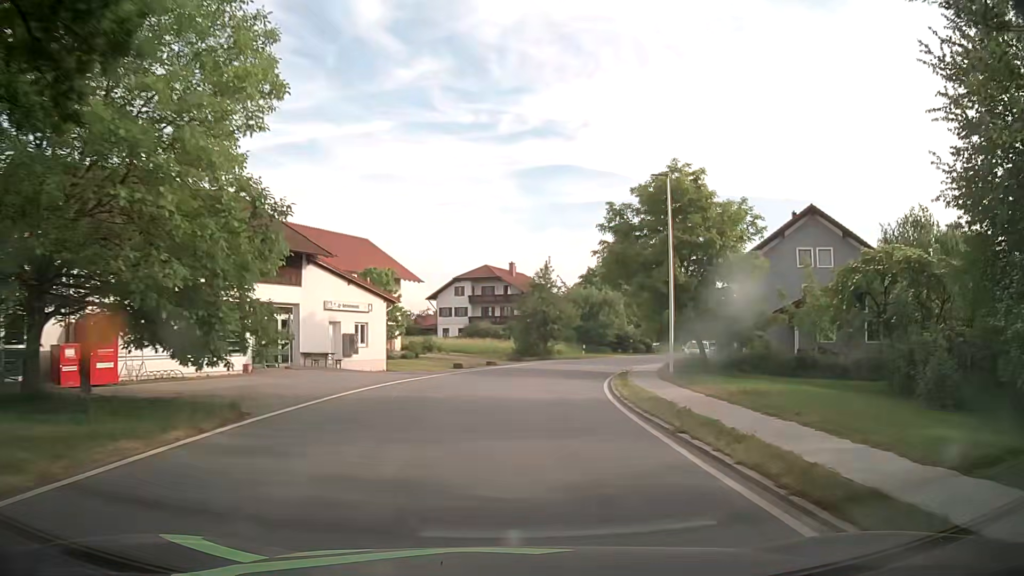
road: secondary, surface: asphalt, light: Day
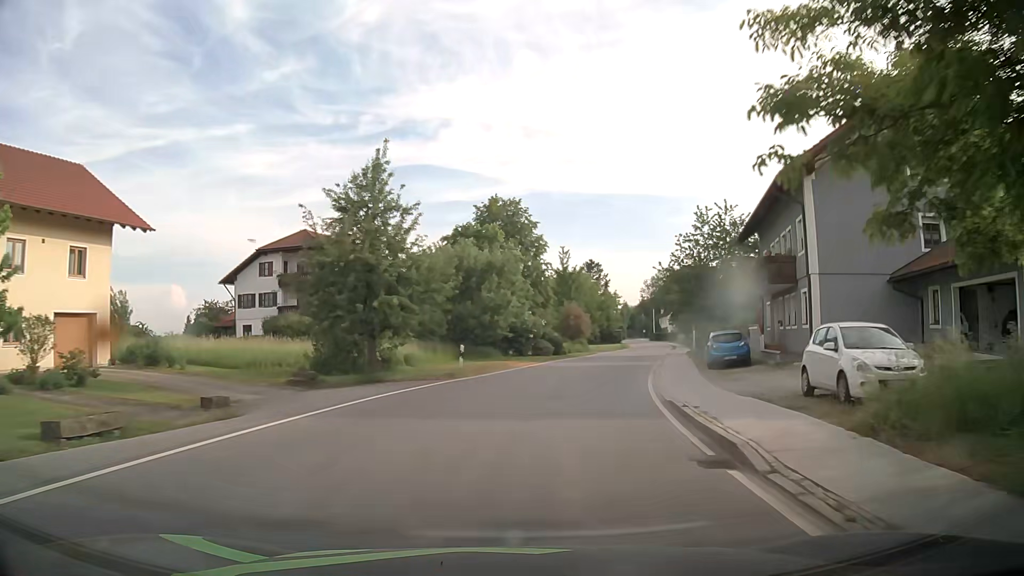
(+2.3, +30.5) m; +11°
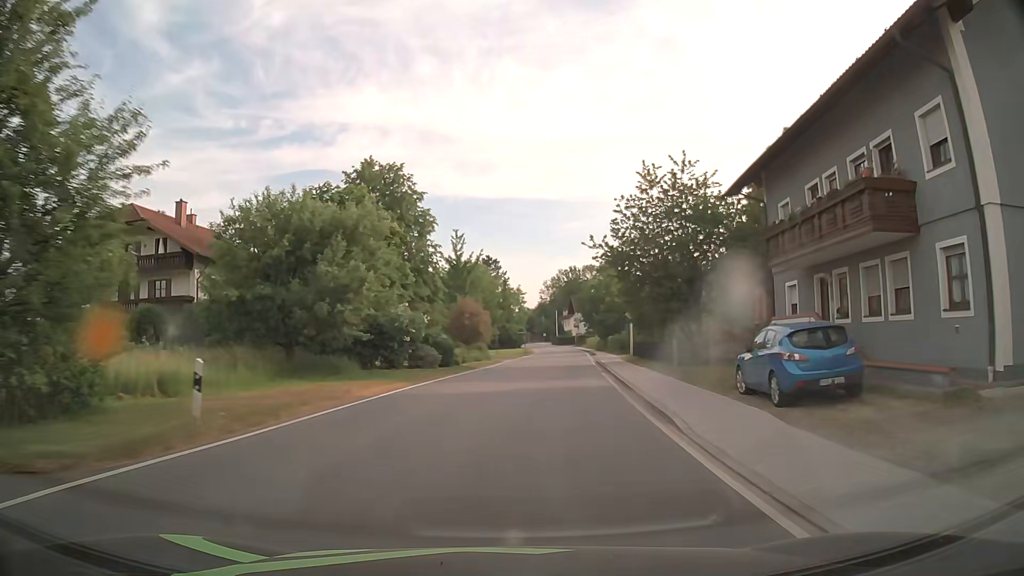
(+1.4, +15.2) m; +10°
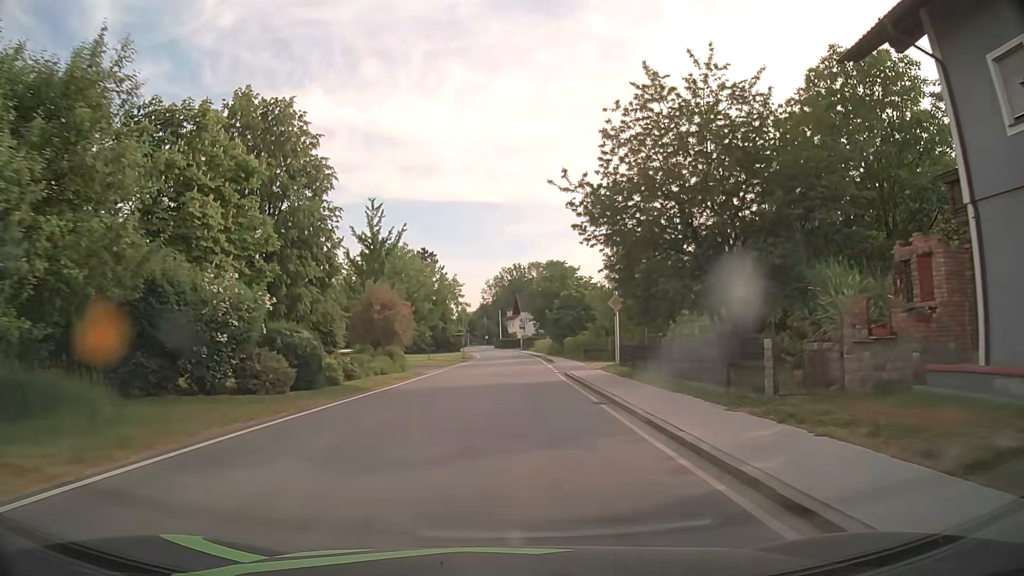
(+0.7, +15.2) m; +5°
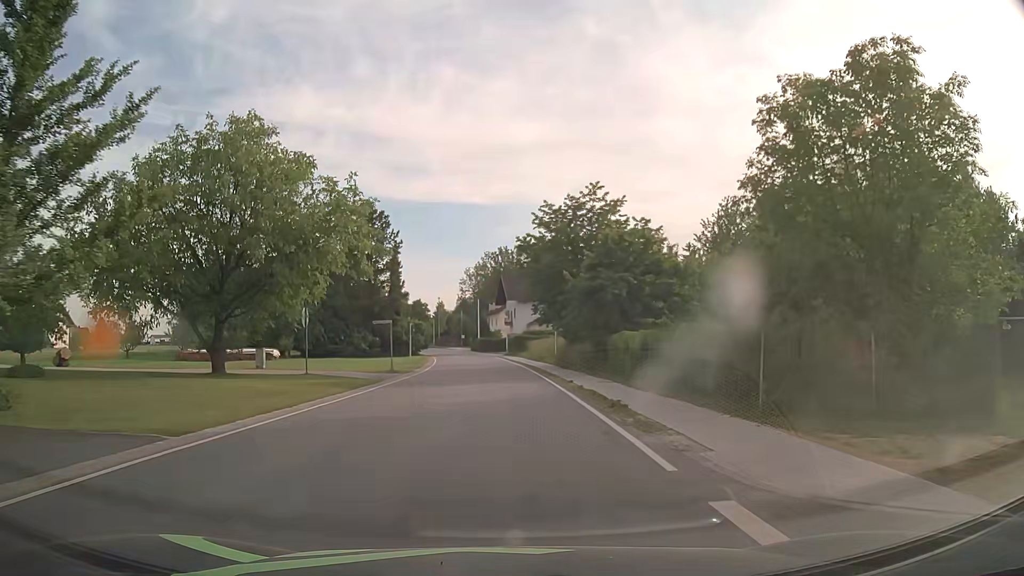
(+0.6, +38.2) m; +1°
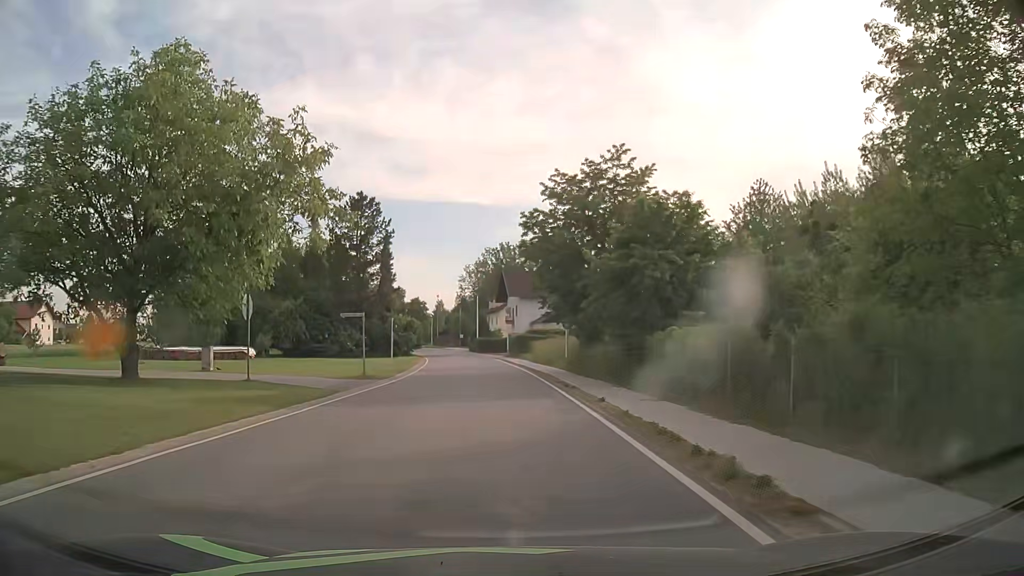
(0.0, +7.7) m; 0°
(0, +10) (0, +20) (0, +30) (-1, +40) (-1, +50) (-2, +60) (-3, +70) (-5, +80) (-7, +90) (-8, +99) m
